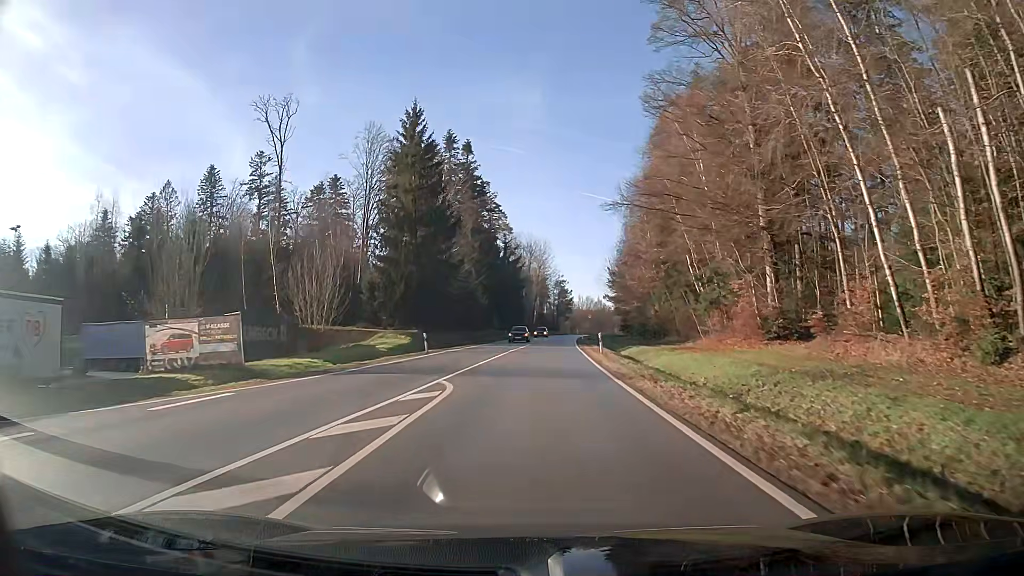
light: Day
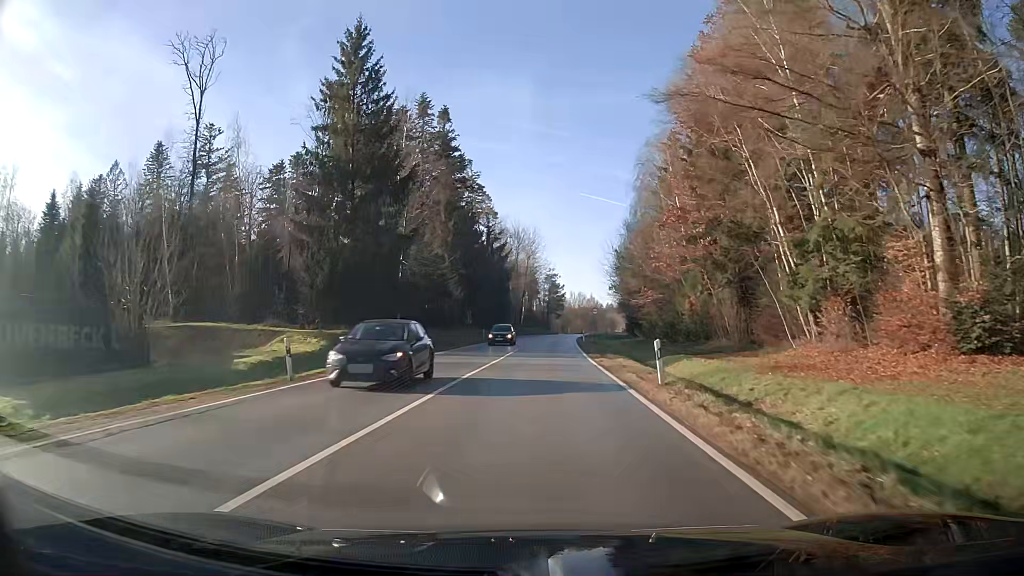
(+0.2, +18.9) m; +1°
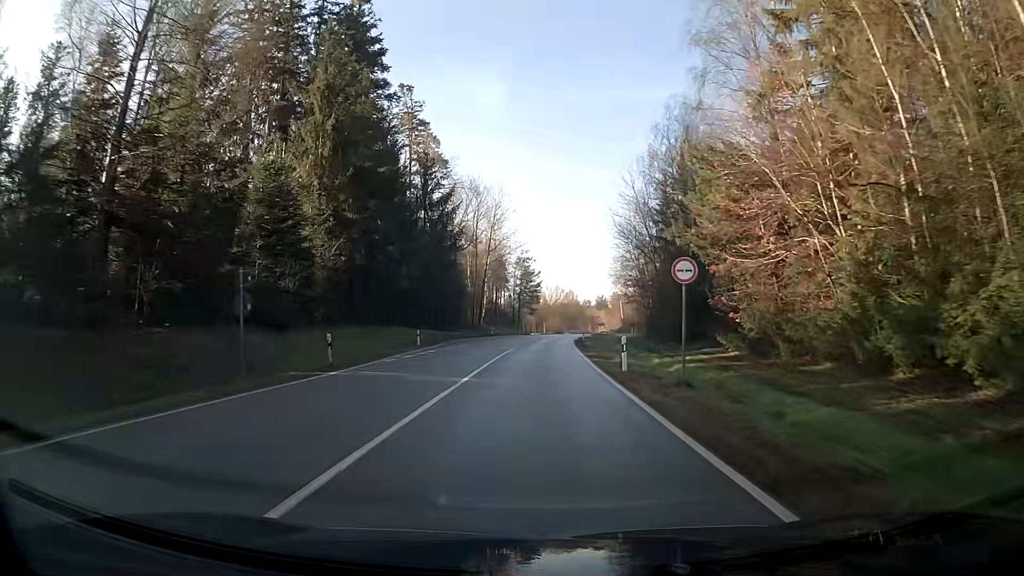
(+0.3, +40.7) m; +2°
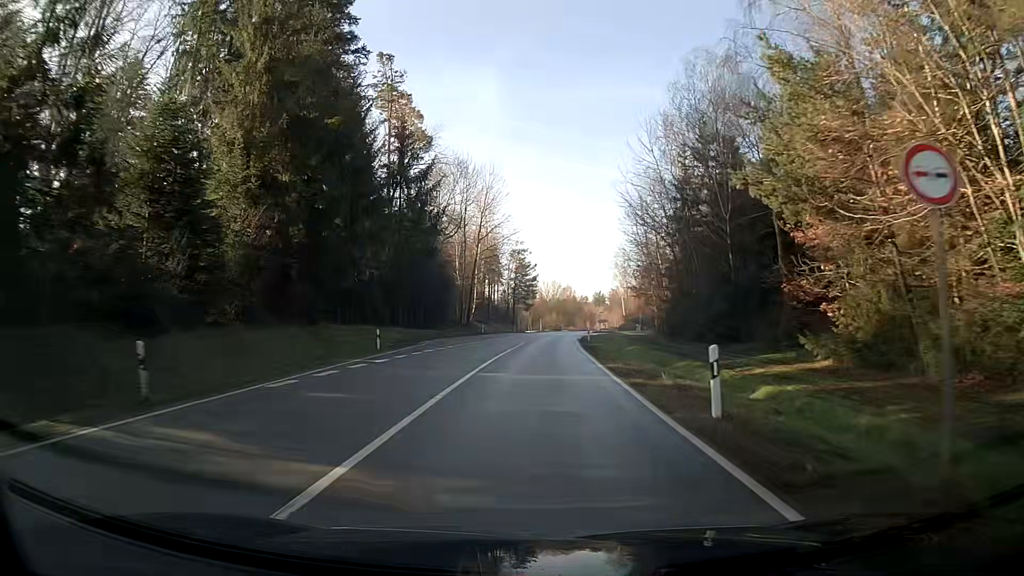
(+0.1, +10.6) m; +1°
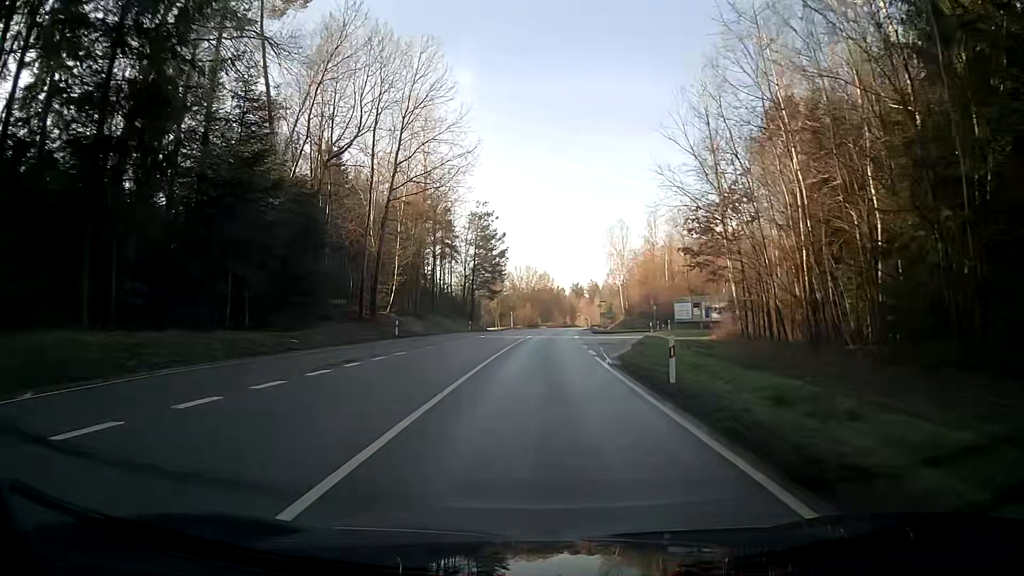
(+0.7, +39.4) m; +2°
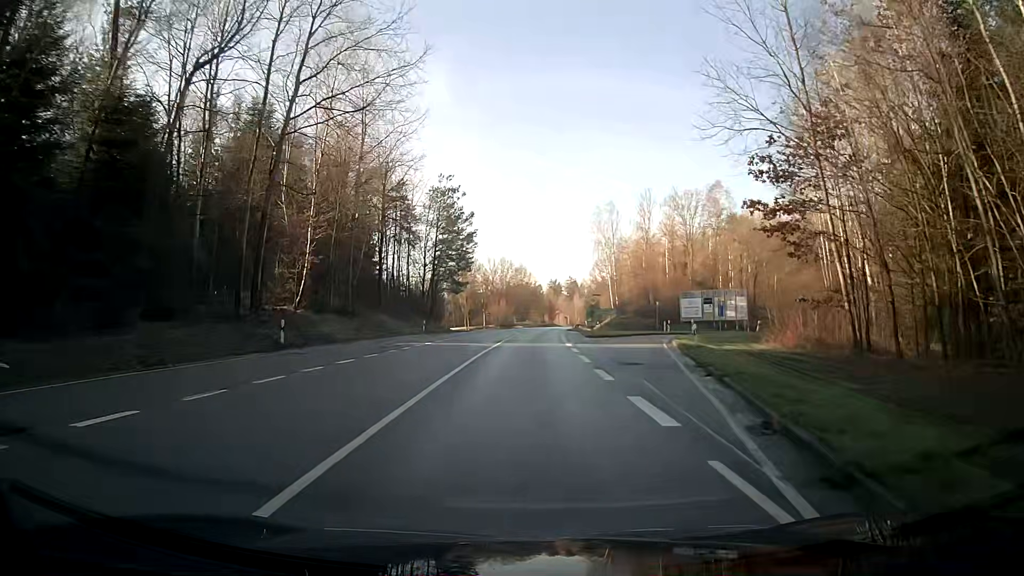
(+0.3, +16.9) m; +2°
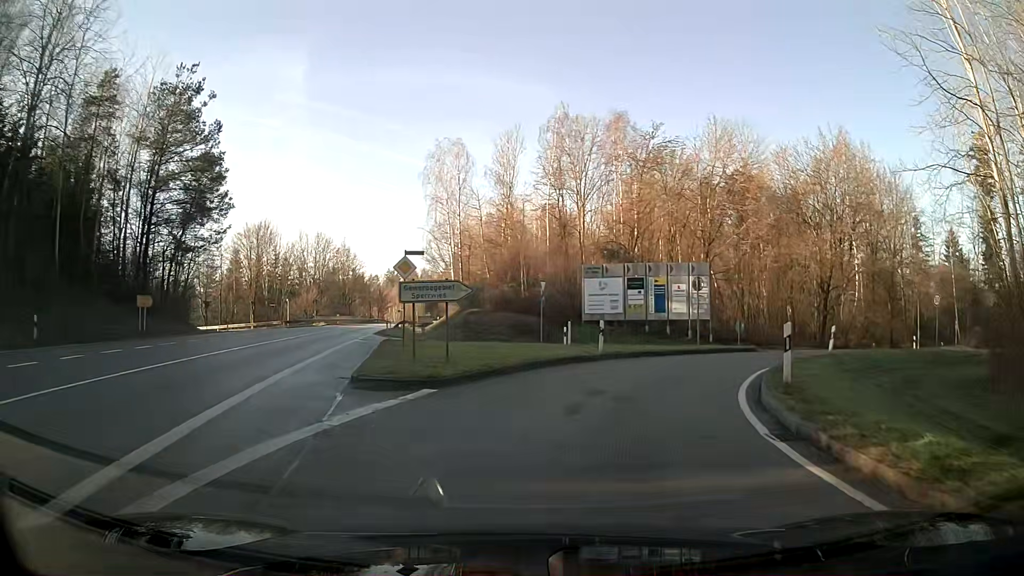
(+4.3, +34.2) m; +14°
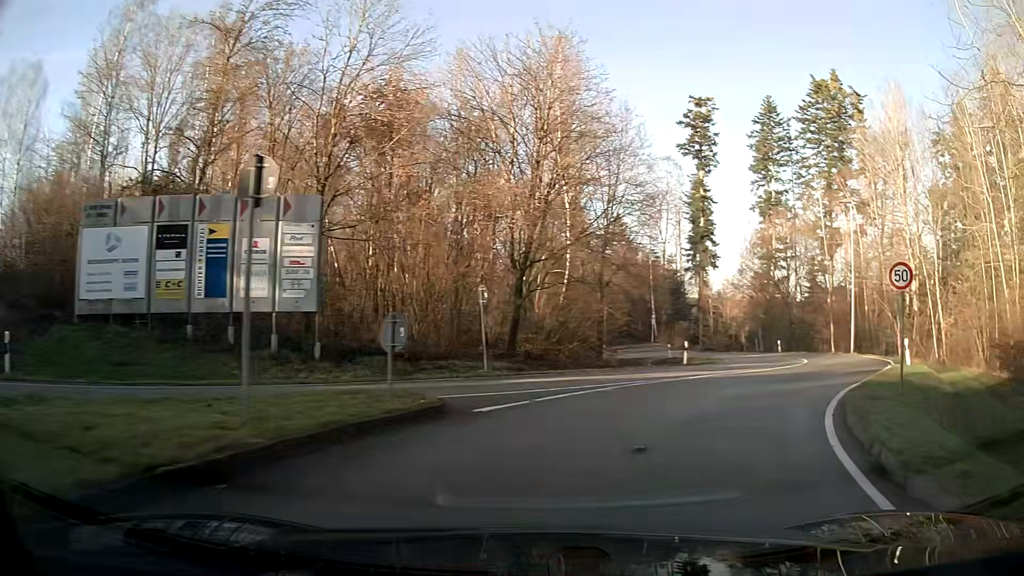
(+5.7, +19.6) m; +35°
(+2, +10) (+6, +19) (+11, +28) (+13, +37) (+13, +47) (+10, +57) (+4, +65) (-4, +71) (-13, +74) (-23, +75) m
